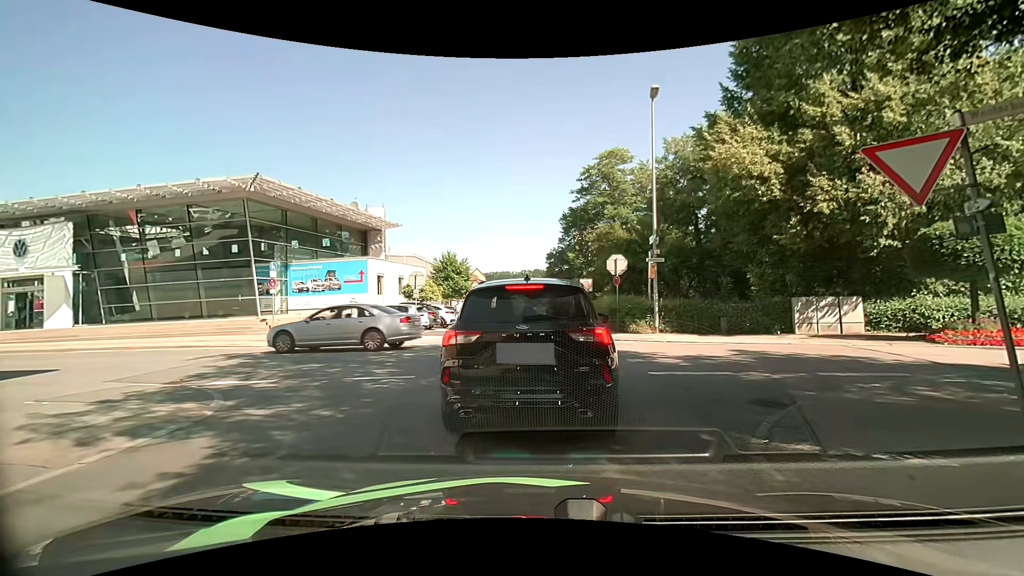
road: residential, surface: asphalt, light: Day
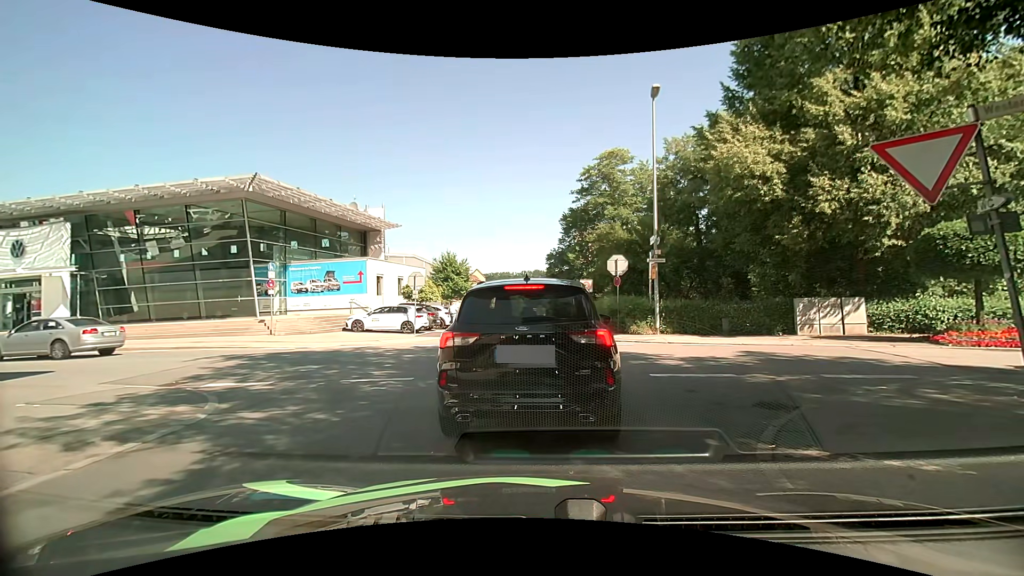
(0.0, +0.2) m; 0°
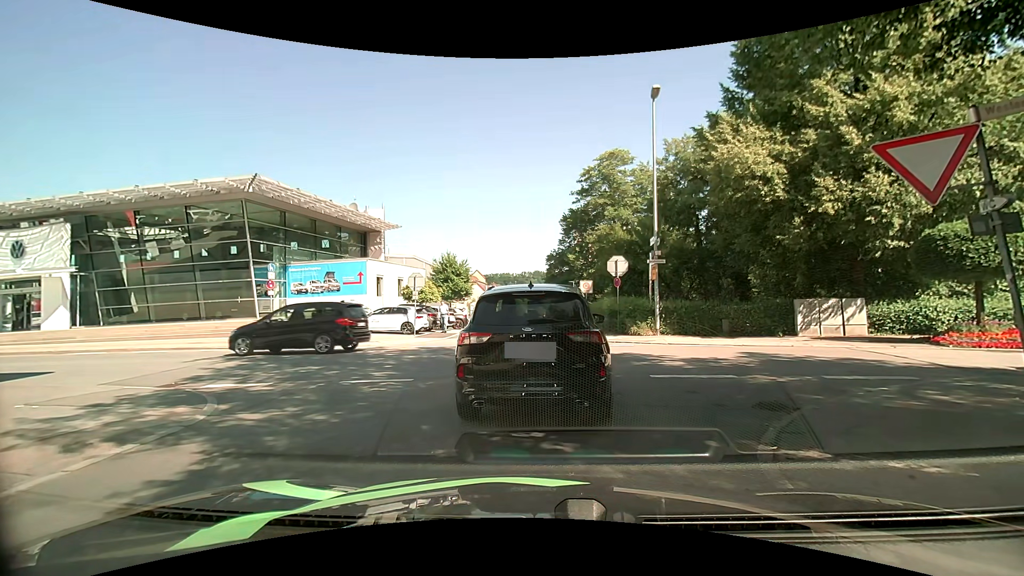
(0.0, 0.0) m; 0°
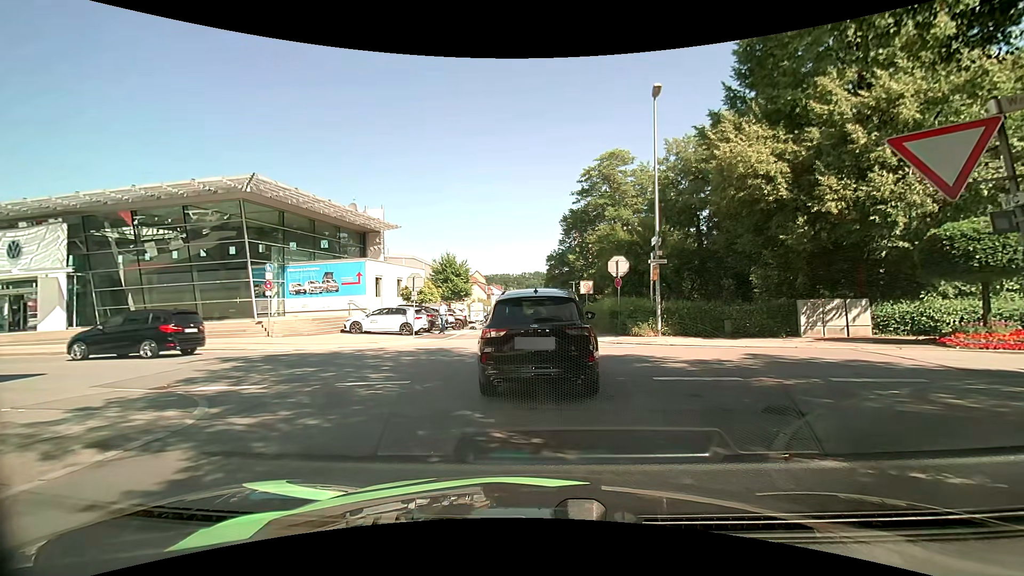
(0.0, +0.2) m; 0°
